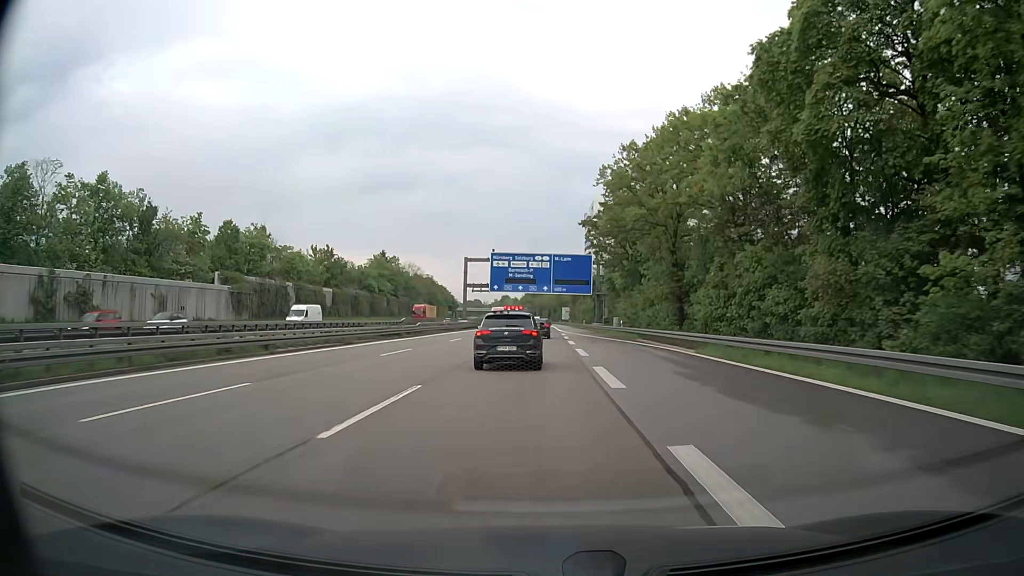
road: motorway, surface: asphalt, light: Day
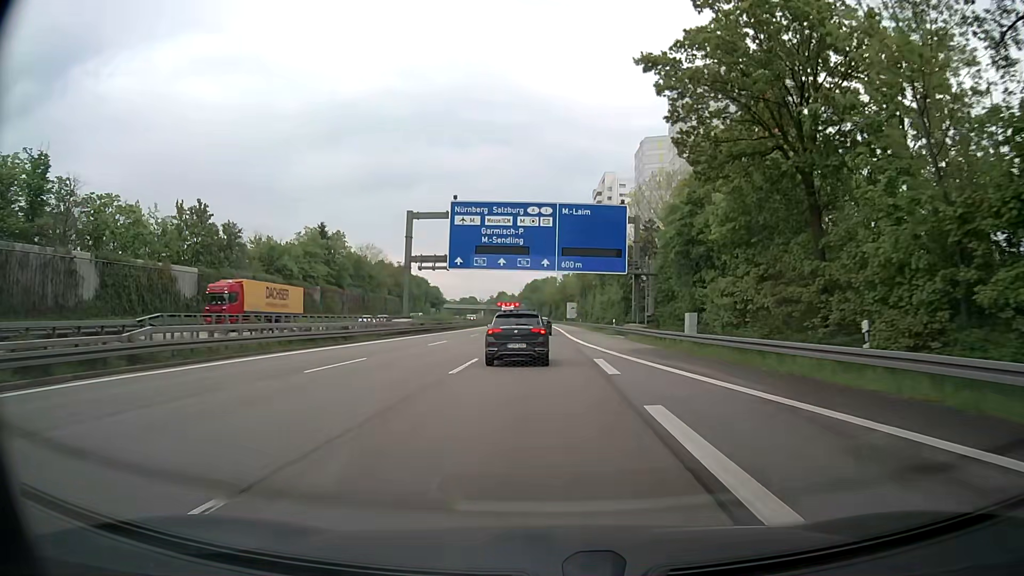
(-0.1, +45.2) m; +1°
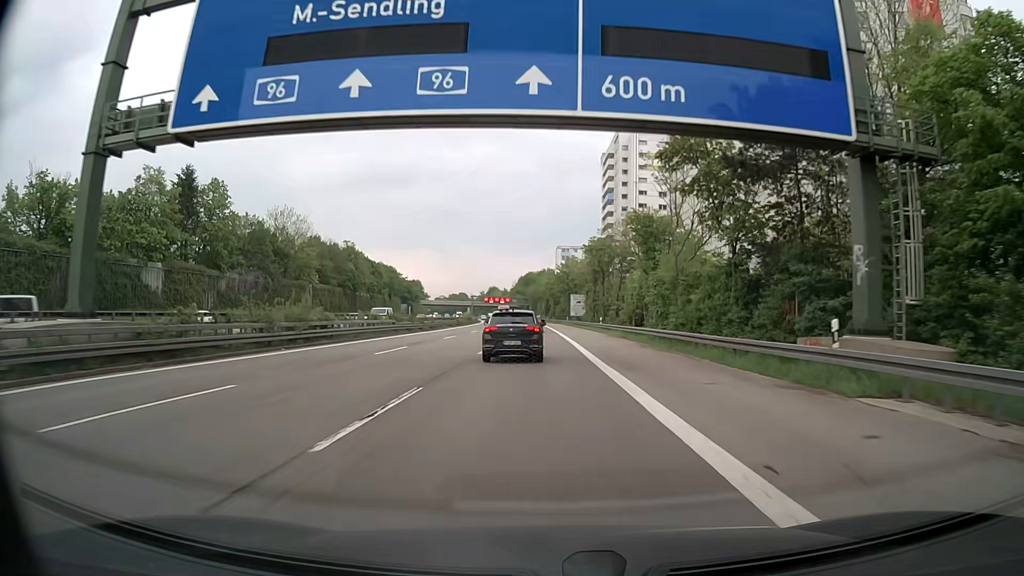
(-0.5, +46.2) m; 0°
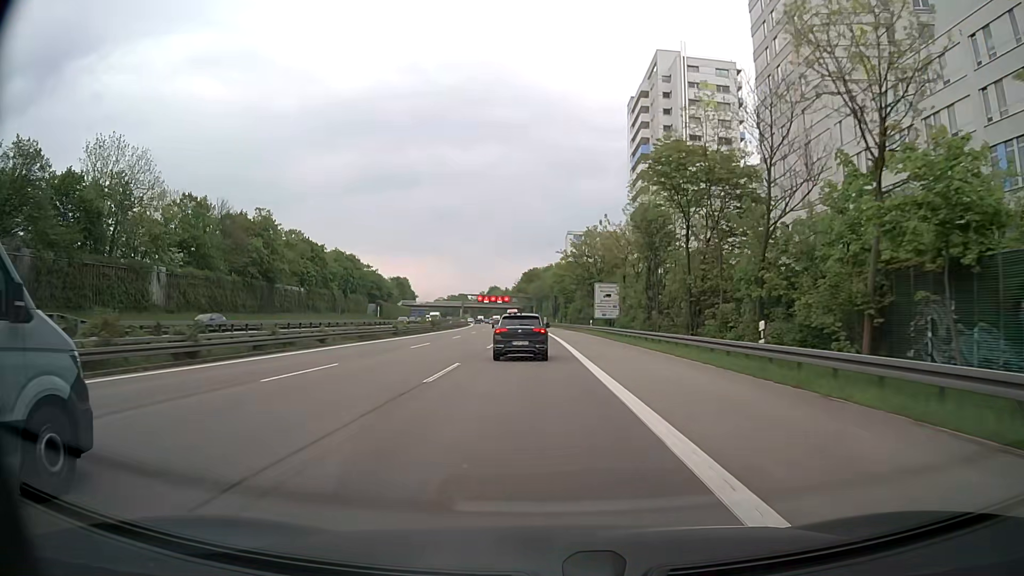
(-0.3, +46.2) m; -1°
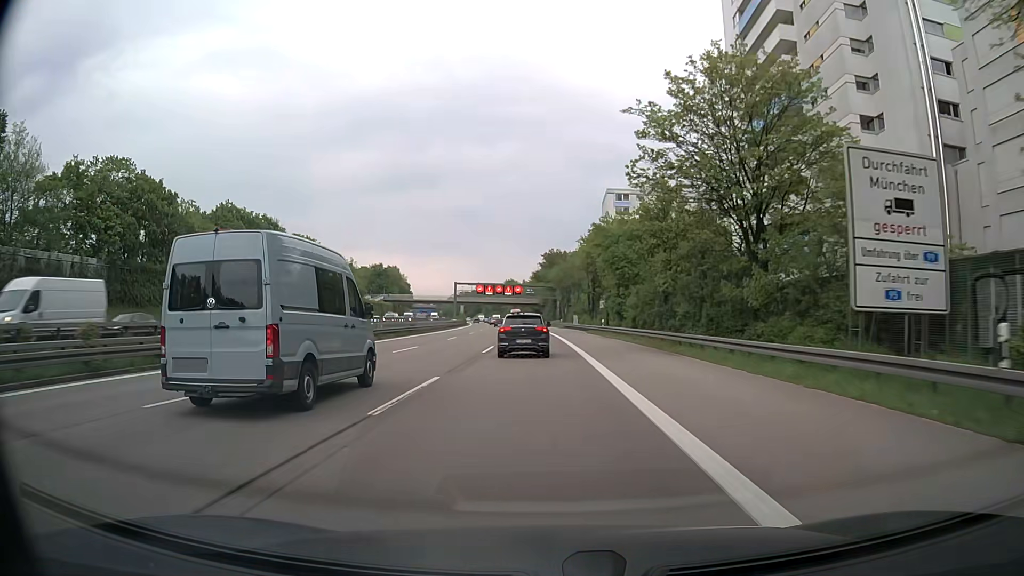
(-0.7, +59.7) m; -2°
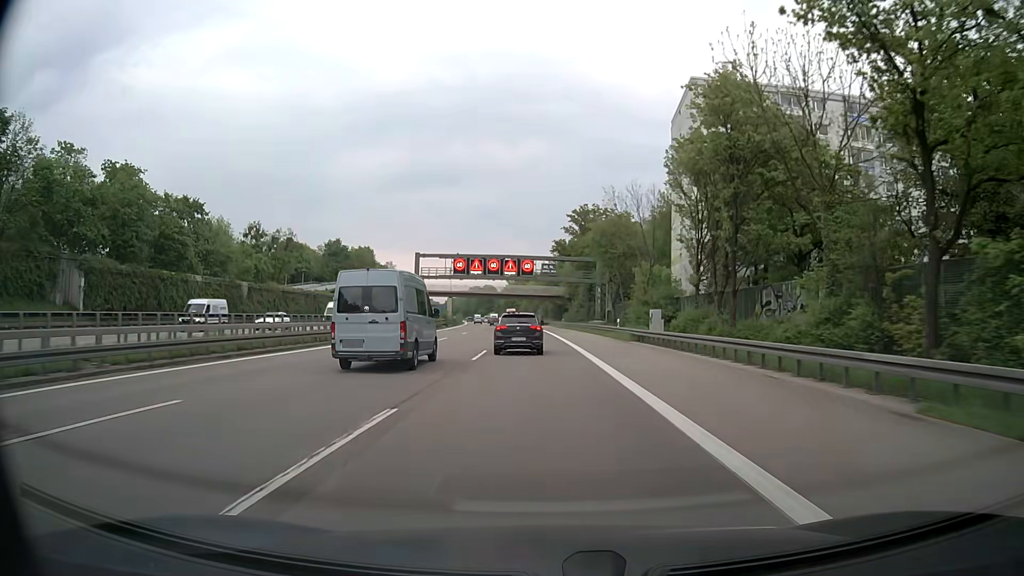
(-0.6, +59.8) m; -1°
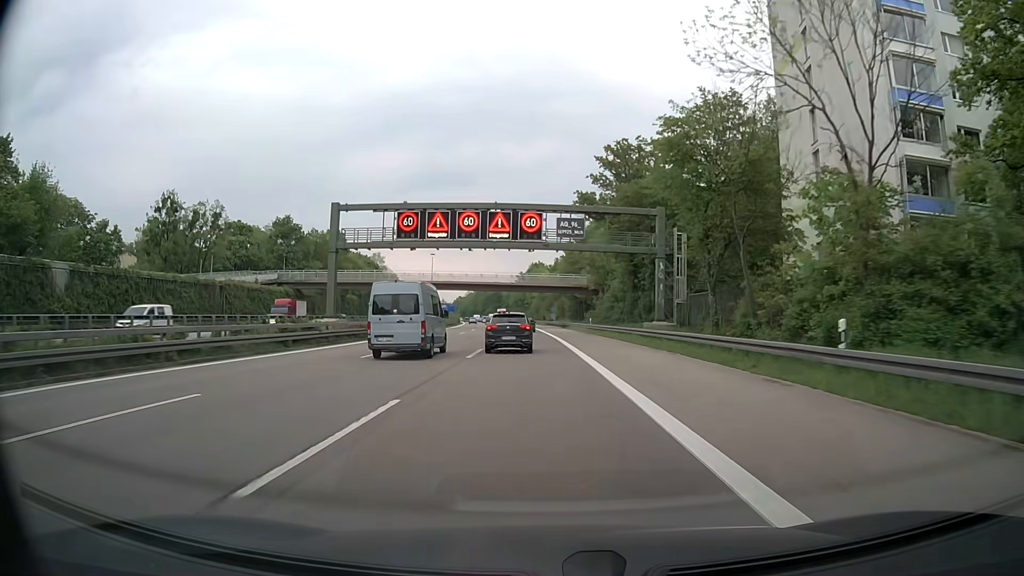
(-0.5, +35.1) m; -2°
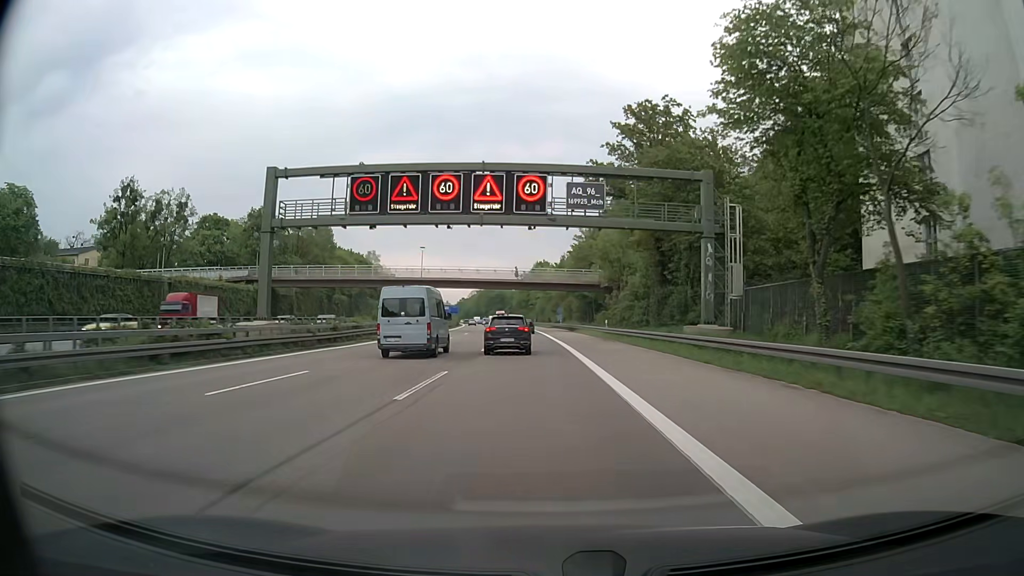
(0.0, +11.7) m; 0°
(0, +10) (0, +20) (0, +30) (-1, +40) (-1, +50) (-2, +60) (-2, +70) (-3, +80) (-3, +90) (-4, +100) m
